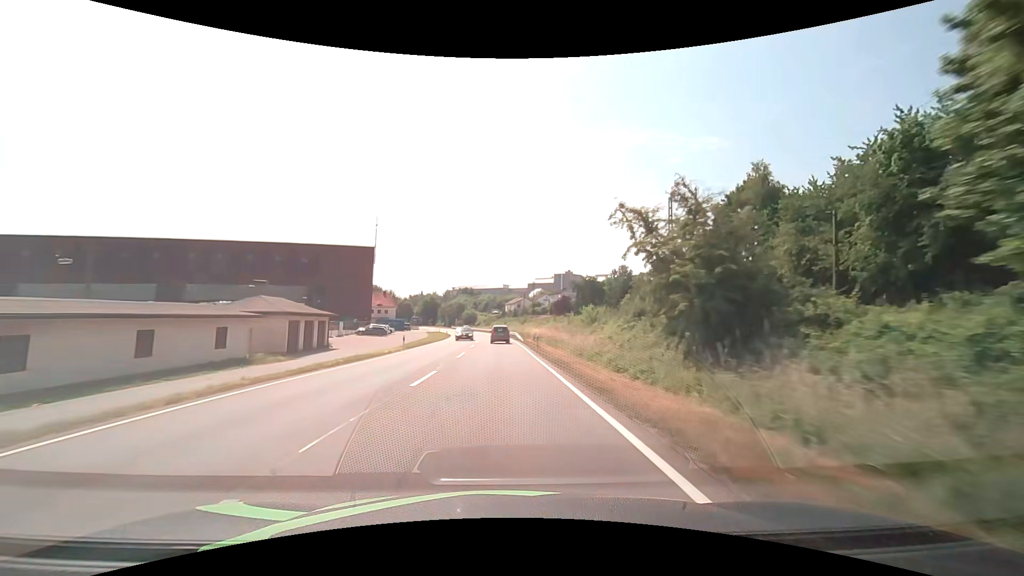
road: primary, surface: asphalt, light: Day
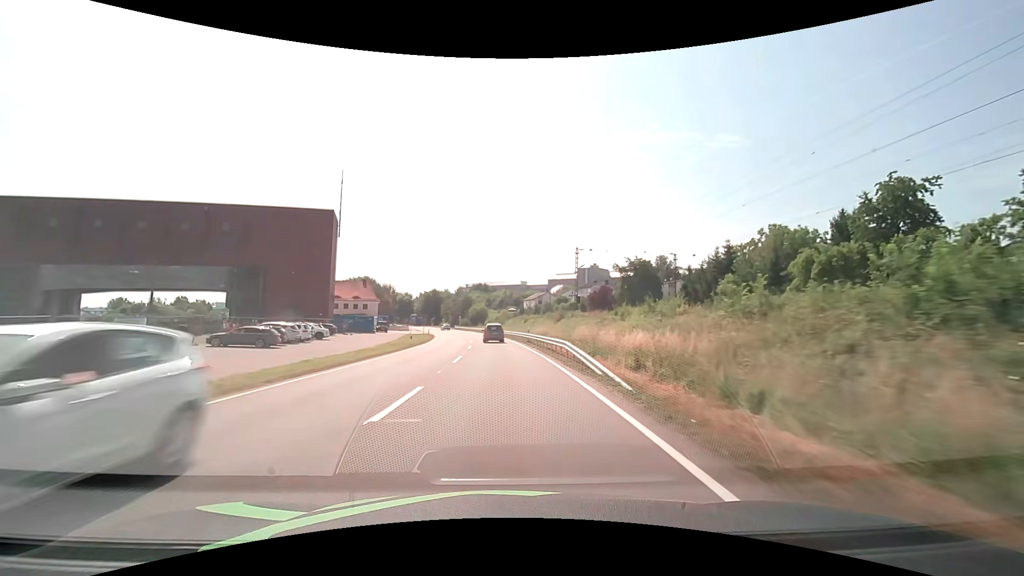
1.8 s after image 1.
(-0.6, +40.7) m; -2°
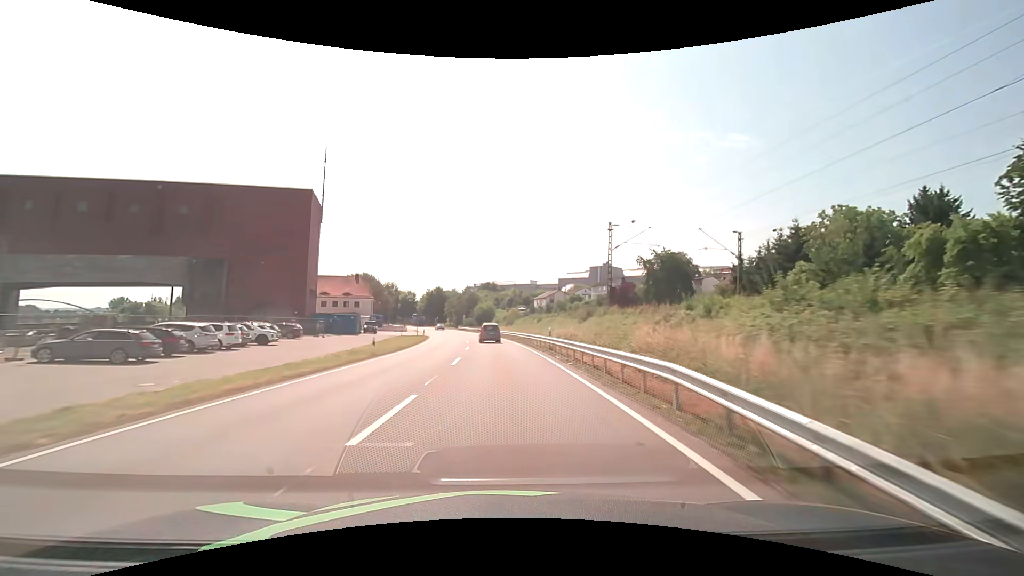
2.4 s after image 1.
(-0.1, +13.5) m; -1°
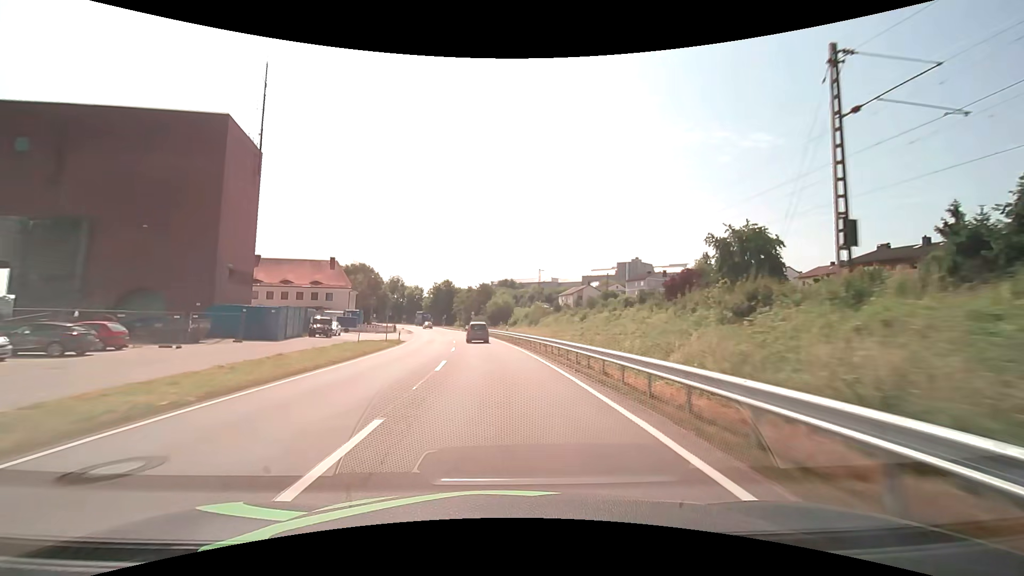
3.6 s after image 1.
(-0.5, +26.7) m; -2°
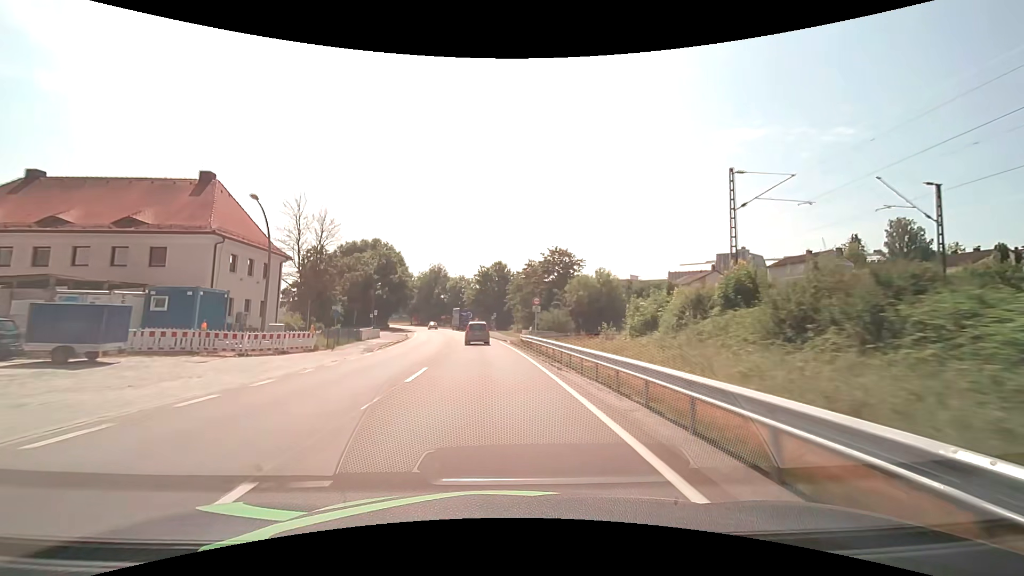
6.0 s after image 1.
(-3.2, +50.6) m; -7°
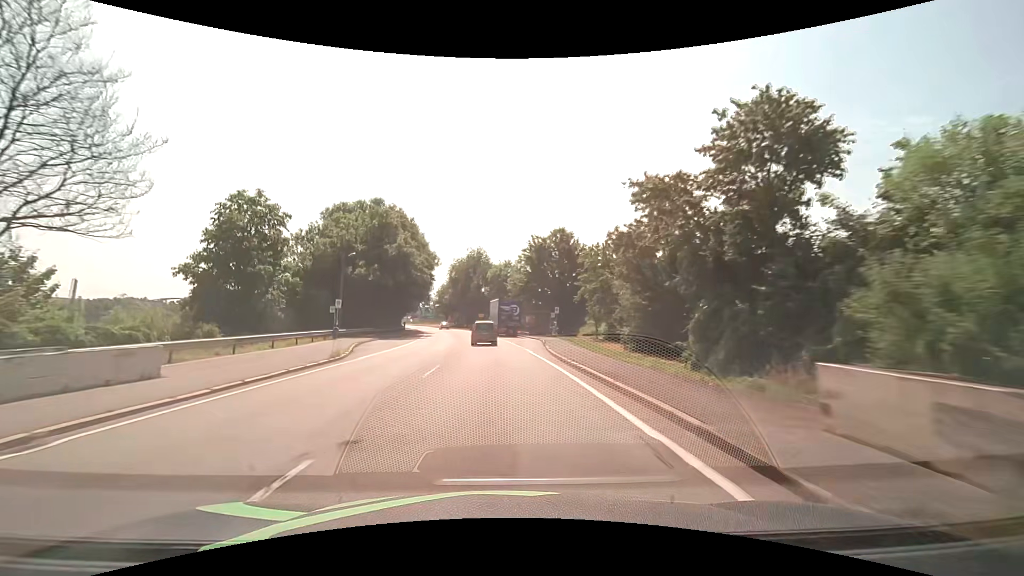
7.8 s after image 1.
(-1.8, +35.4) m; -6°
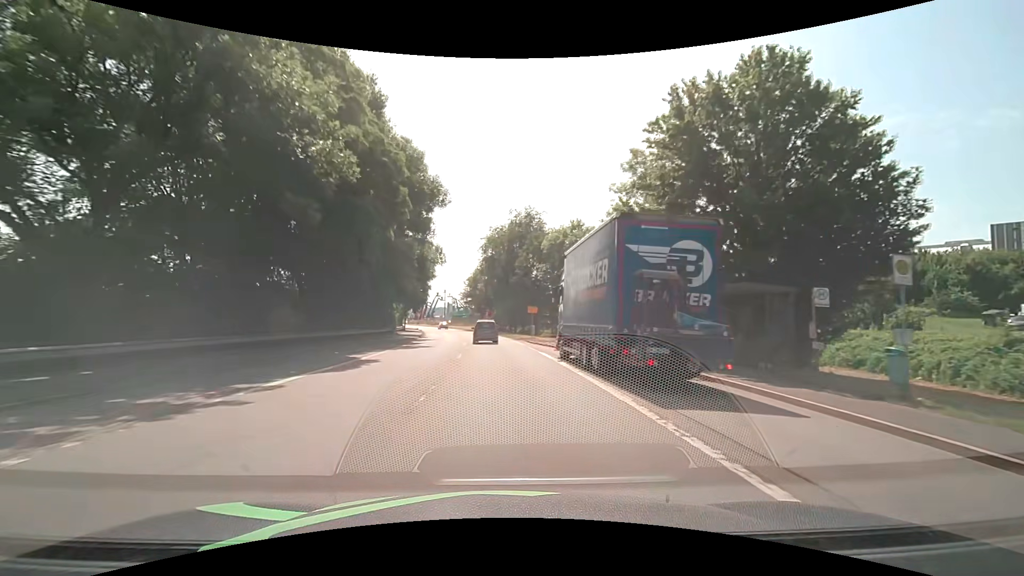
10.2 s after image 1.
(-2.2, +41.2) m; -6°
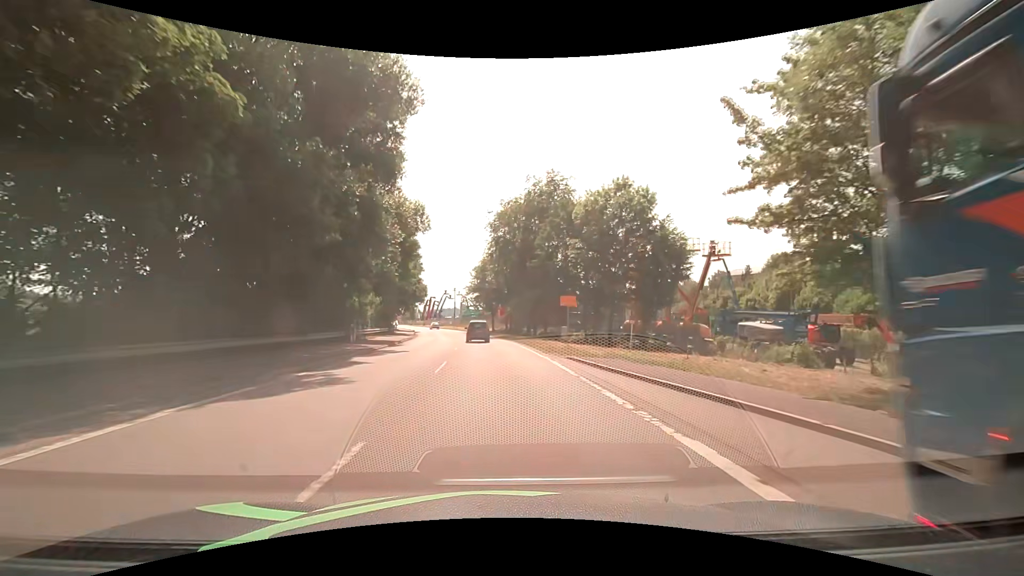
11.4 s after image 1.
(-0.2, +17.5) m; -2°
(0, +10) (0, +20) (-1, +30) (-2, +40) (-3, +50) (-4, +60) (-6, +70) (-8, +79) (-10, +89) (-12, +99) m
